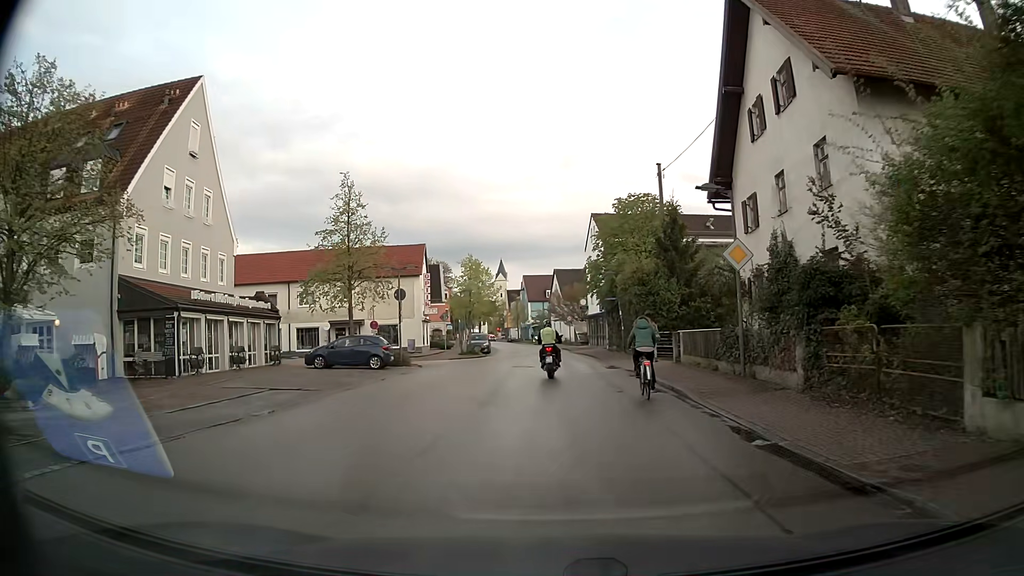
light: Day
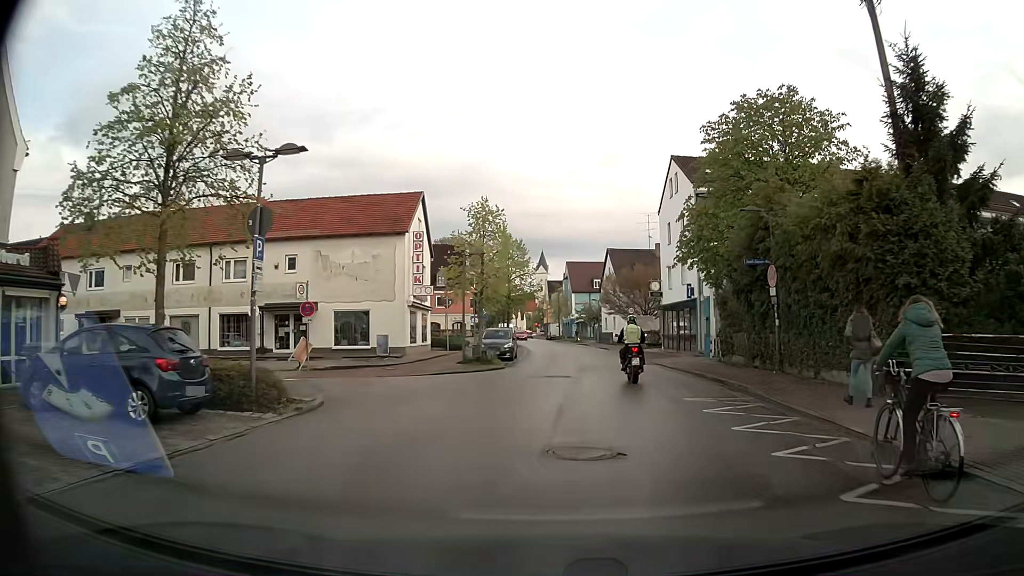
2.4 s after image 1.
(-0.8, +20.5) m; -4°
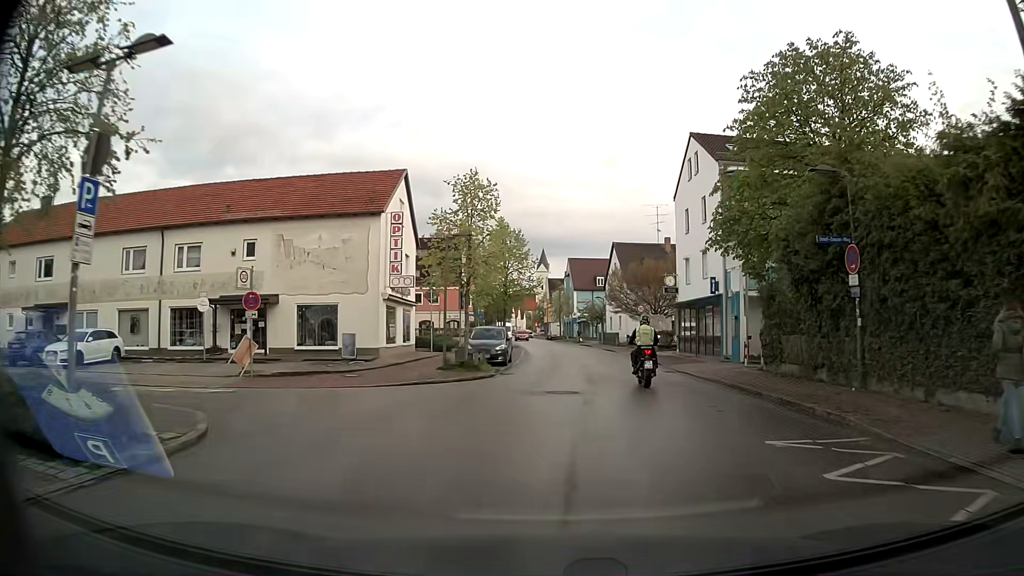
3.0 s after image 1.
(+0.1, +5.3) m; +1°
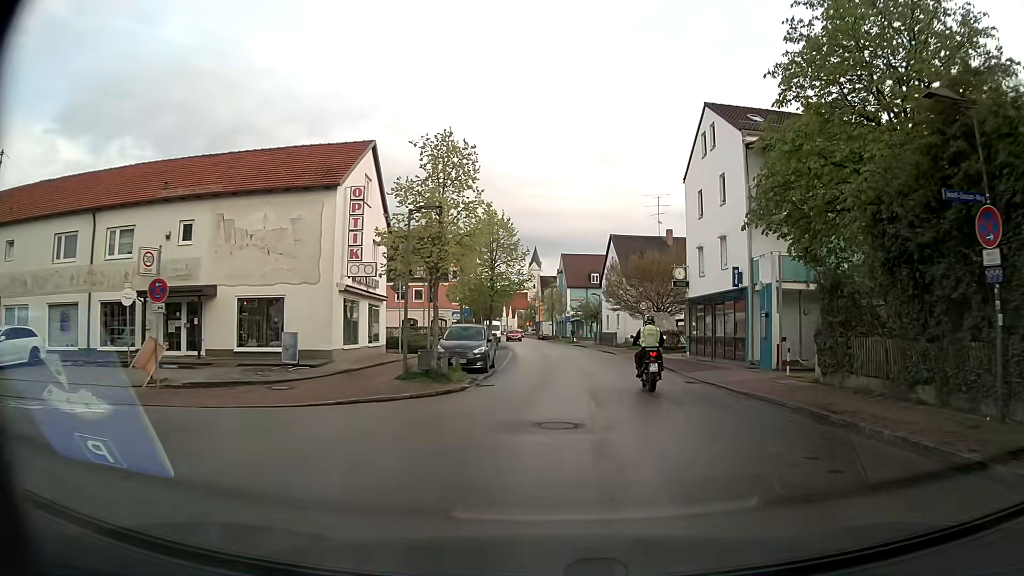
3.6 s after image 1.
(0.0, +5.2) m; +1°
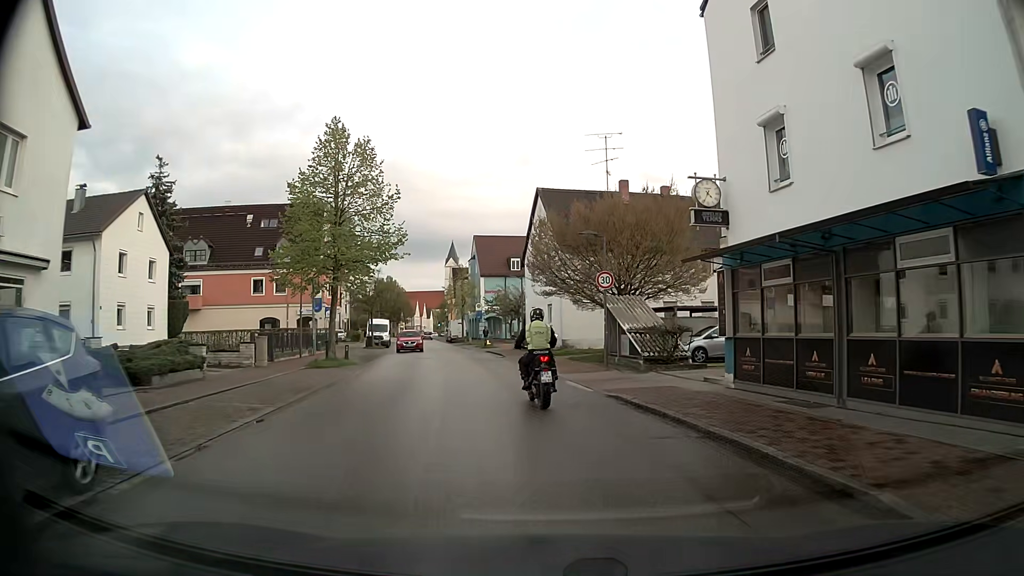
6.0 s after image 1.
(+1.3, +20.1) m; +6°
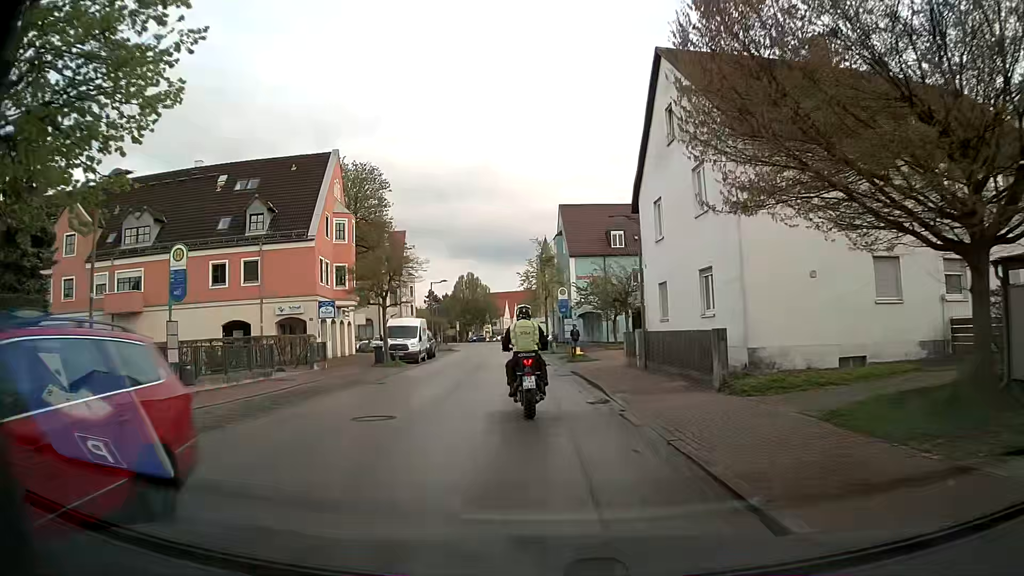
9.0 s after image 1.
(-1.3, +21.7) m; -8°
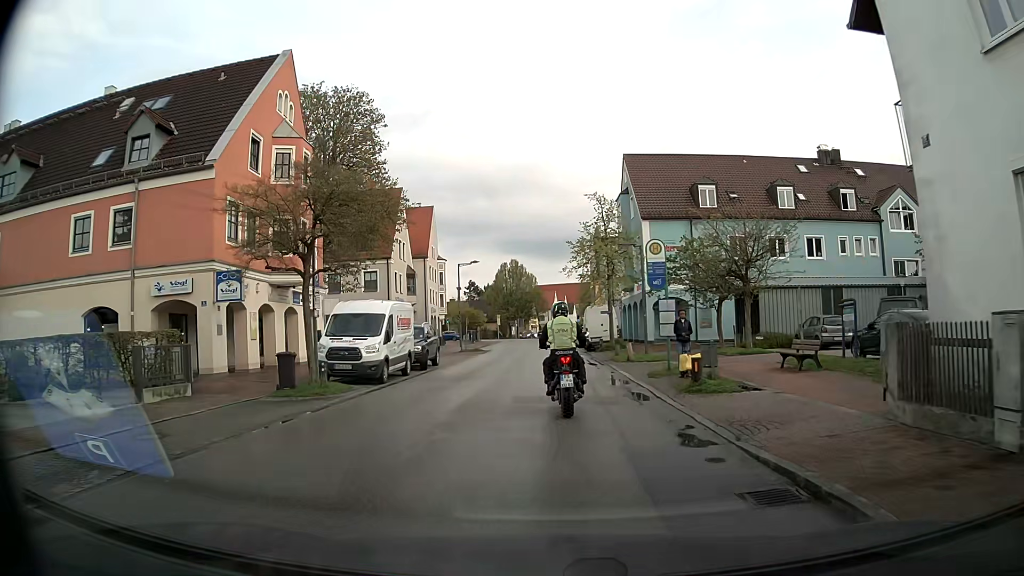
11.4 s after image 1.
(-0.8, +16.7) m; -5°
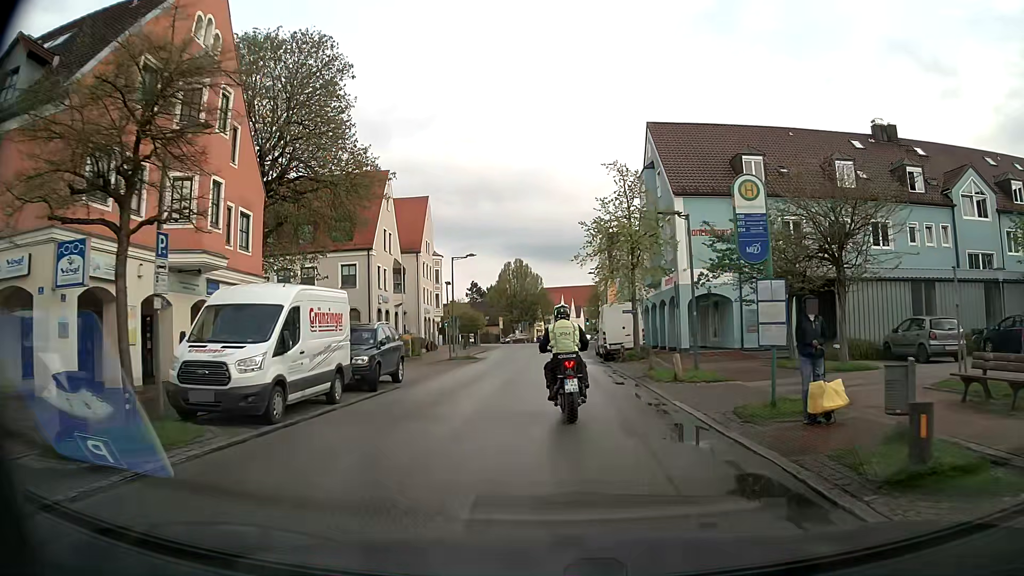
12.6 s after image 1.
(0.0, +8.3) m; 0°
(0, +10) (0, +20) (+1, +30) (+1, +40) (+1, +50) (0, +60) (0, +70) (0, +80) (-1, +90) (-9, +96) m
